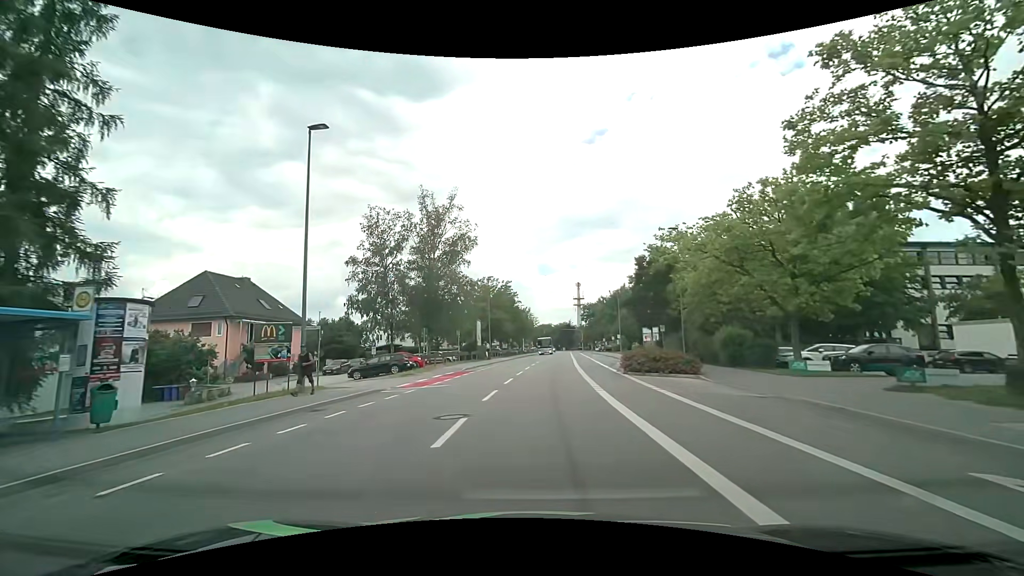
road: tertiary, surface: asphalt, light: Day
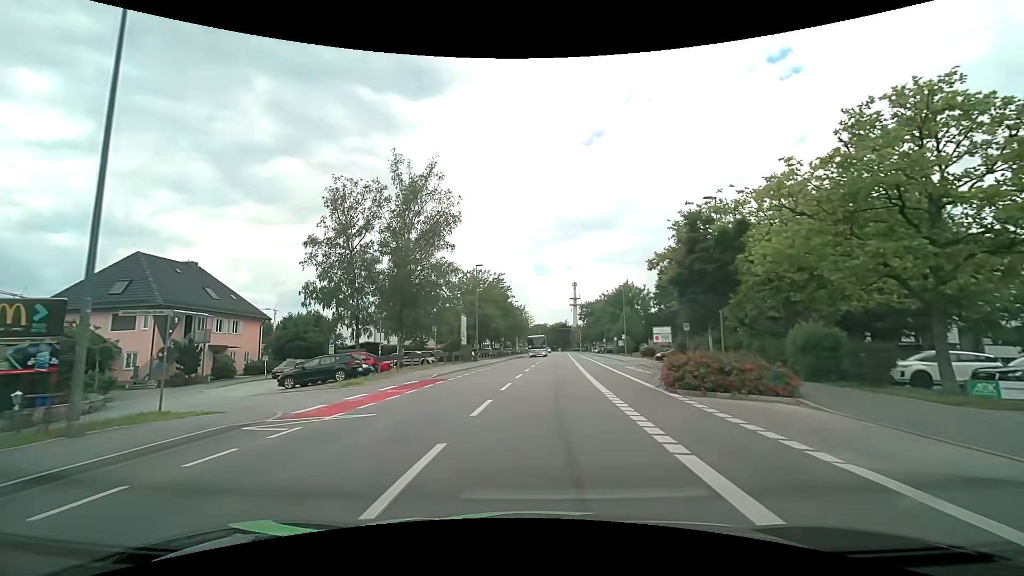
(0.0, +8.8) m; +1°
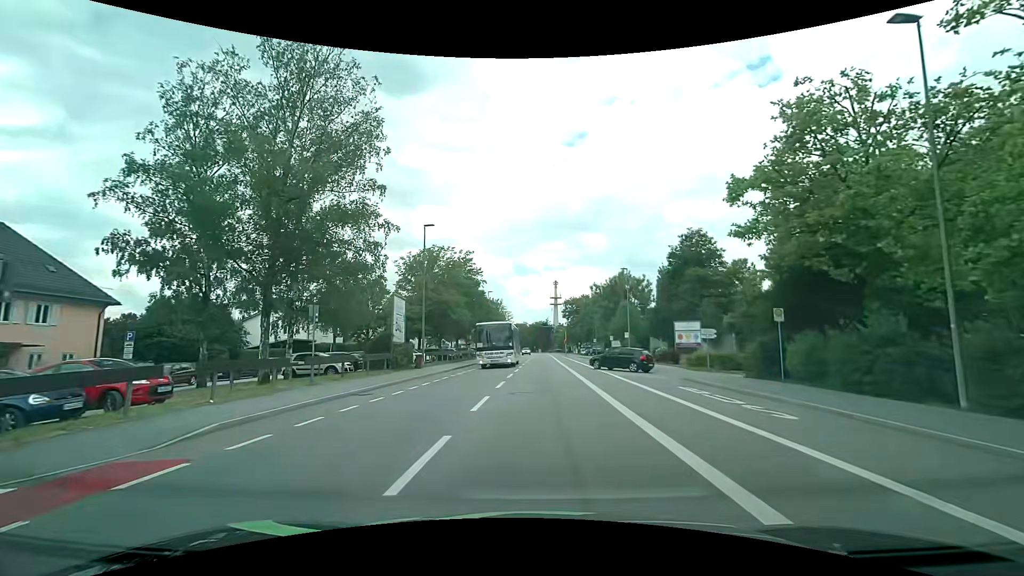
(+0.2, +17.4) m; +2°
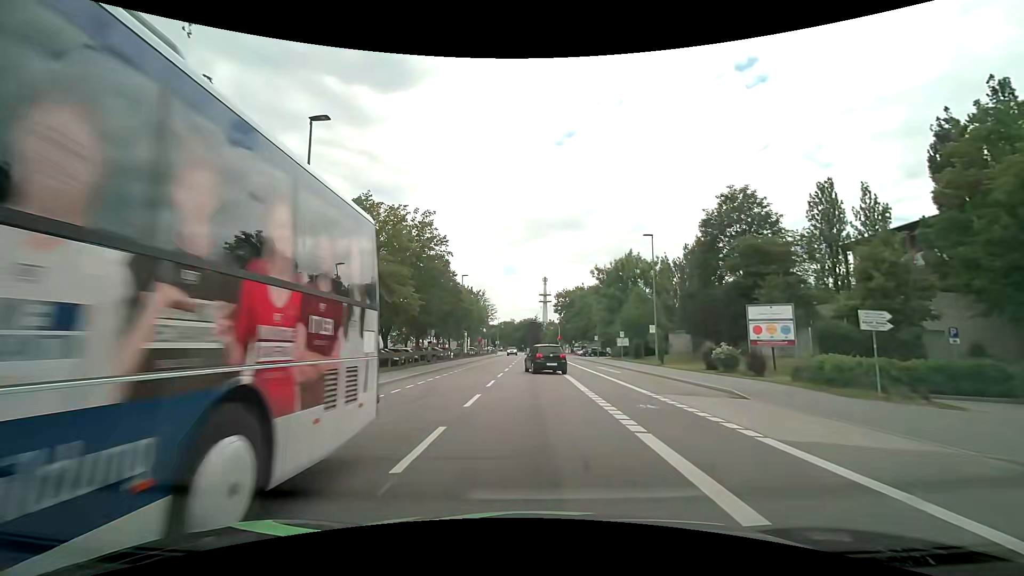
(+0.3, +17.0) m; +1°
(0, +10) (0, +20) (0, +30) (0, +40) (0, +50) (0, +60) (0, +70) (0, +80) (0, +90) (0, +100) m
